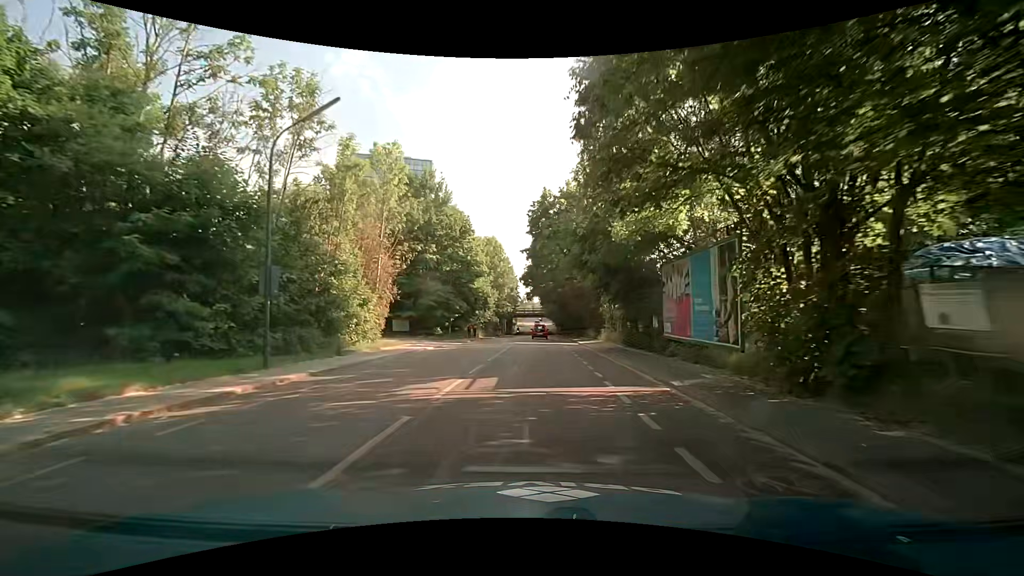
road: secondary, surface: asphalt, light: Day
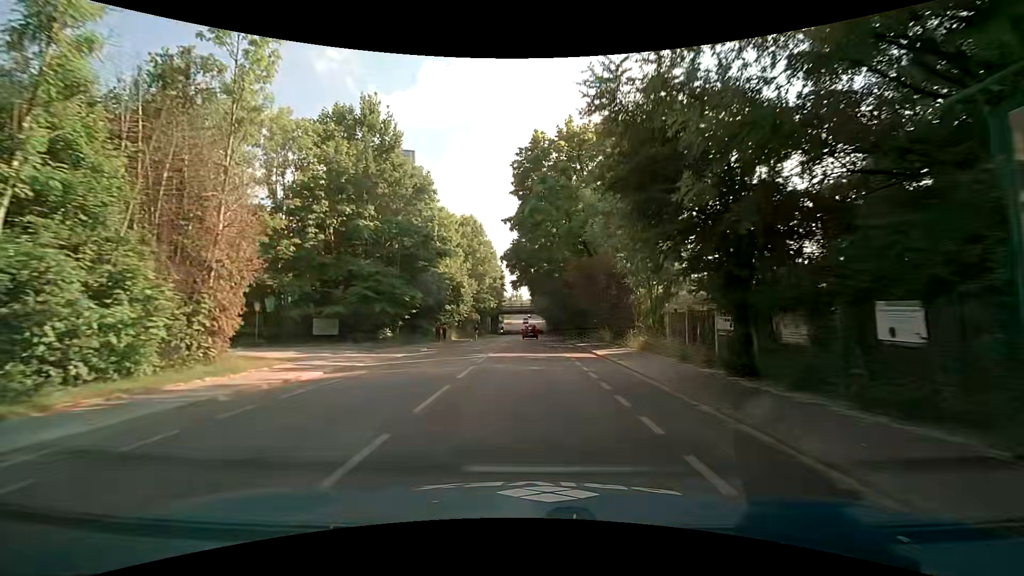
(+0.3, +14.6) m; +2°
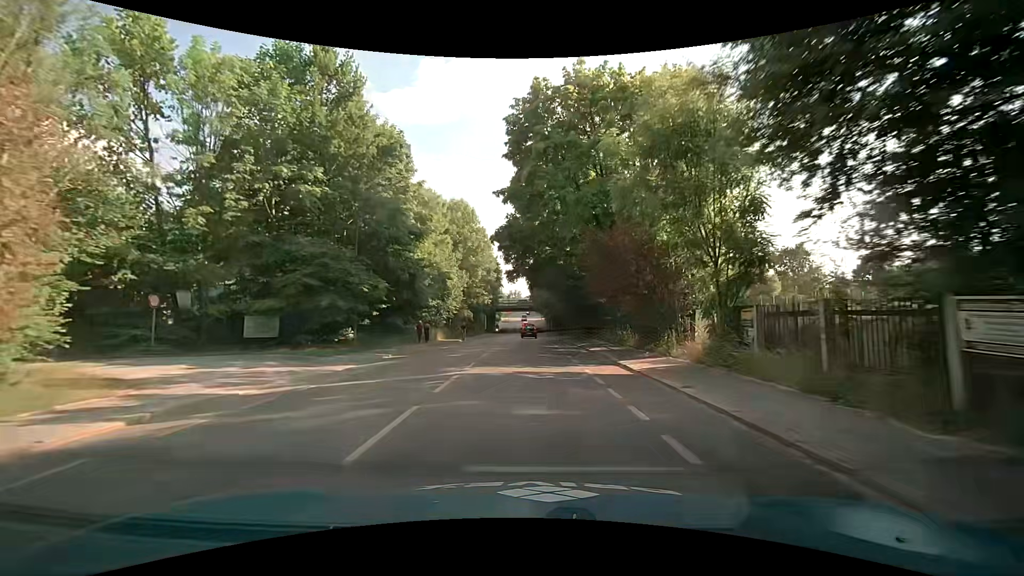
(0.0, +7.3) m; +1°
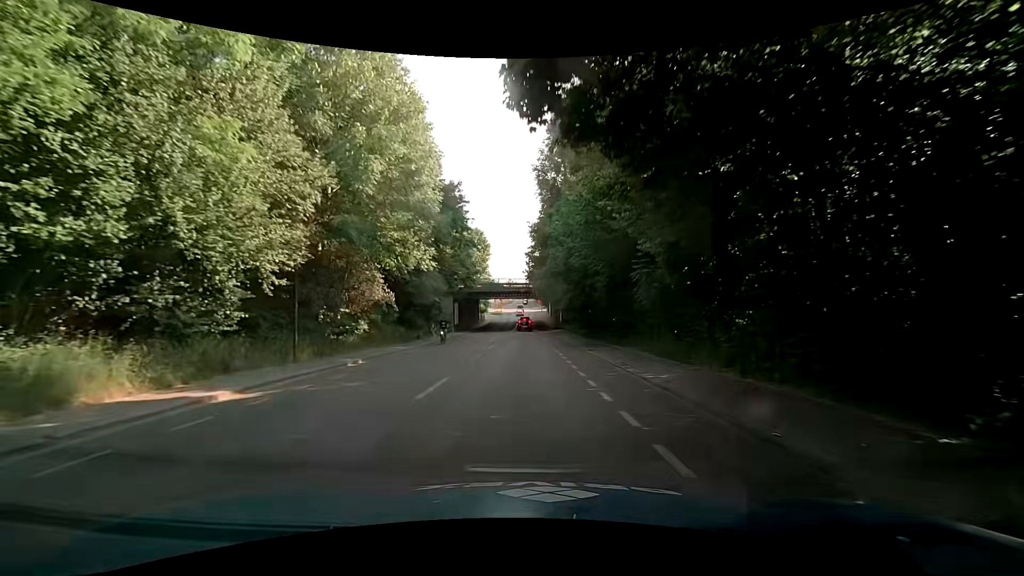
(-0.2, +35.6) m; 0°
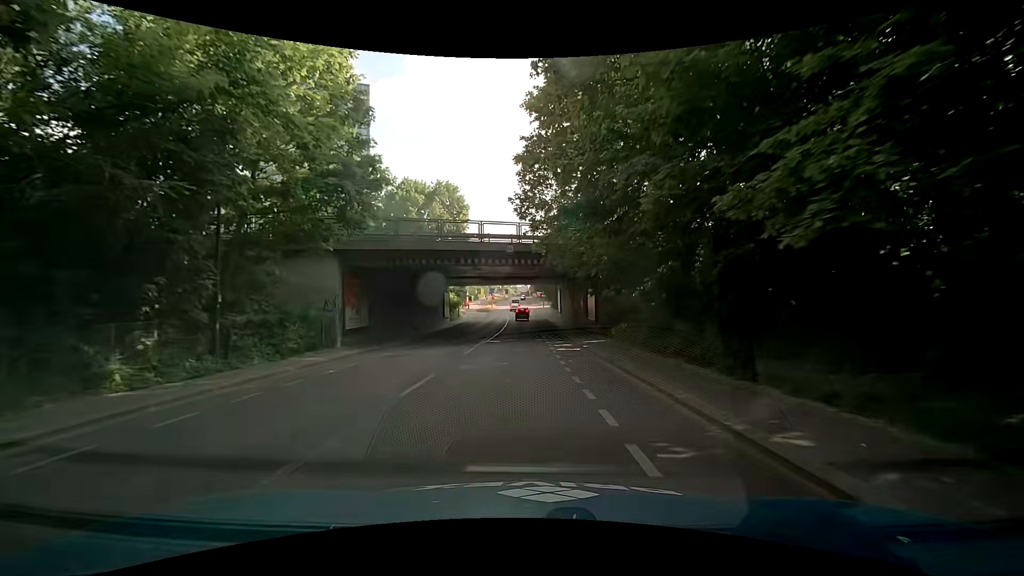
(0.0, +33.9) m; -1°
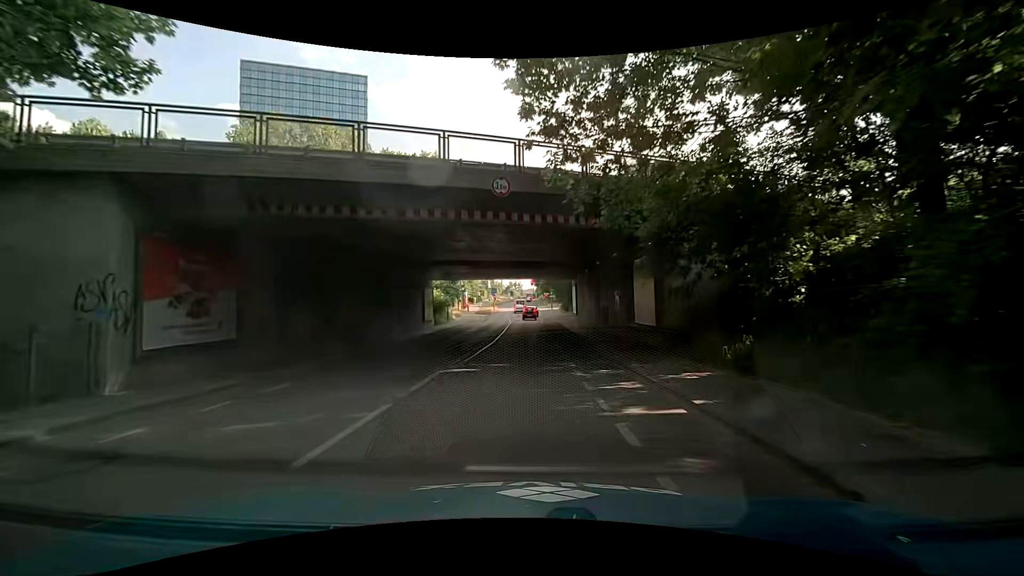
(+0.1, +13.1) m; +1°
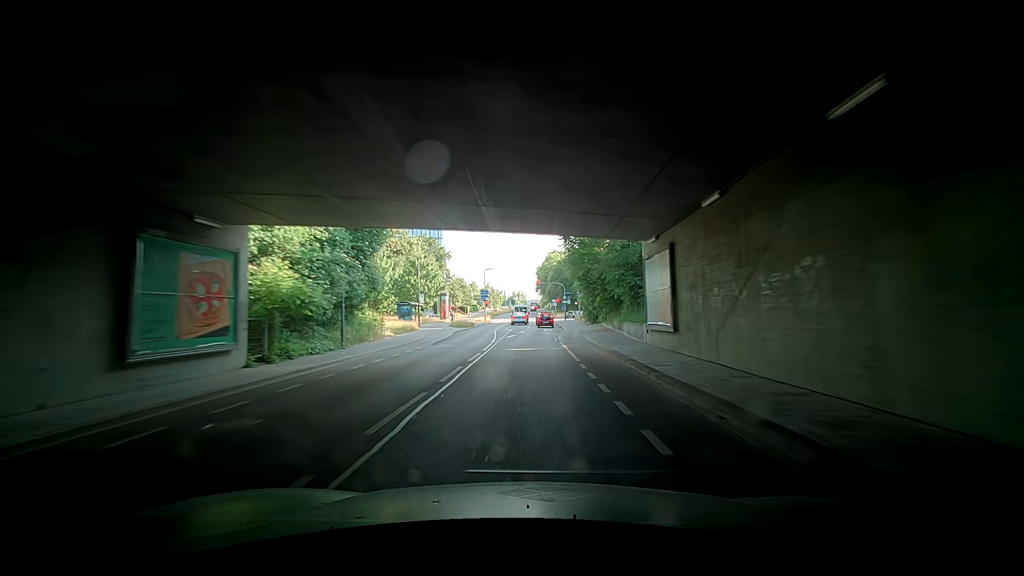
(-0.3, +30.3) m; 0°
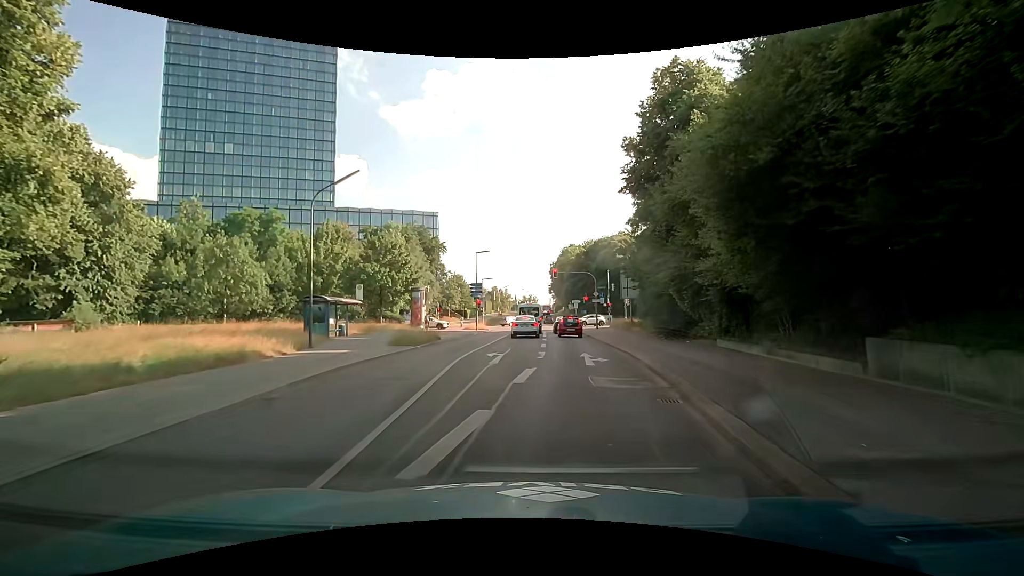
(-3.5, +25.3) m; -3°
(0, +10) (-1, +20) (-1, +30) (0, +40) (0, +50) (0, +60) (-3, +69) (-11, +75) (-21, +75) (-30, +71) m
